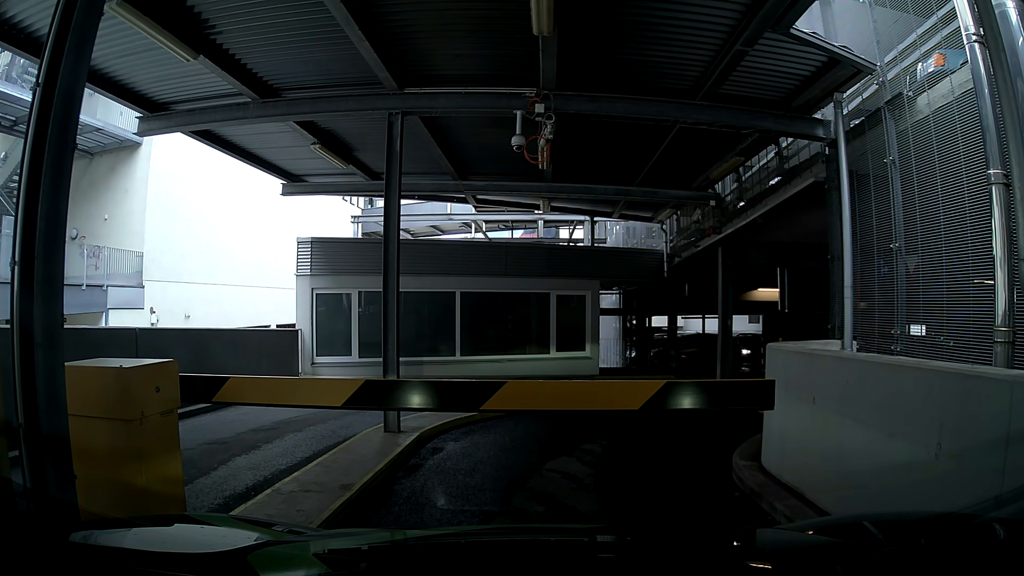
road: service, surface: asphalt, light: Day
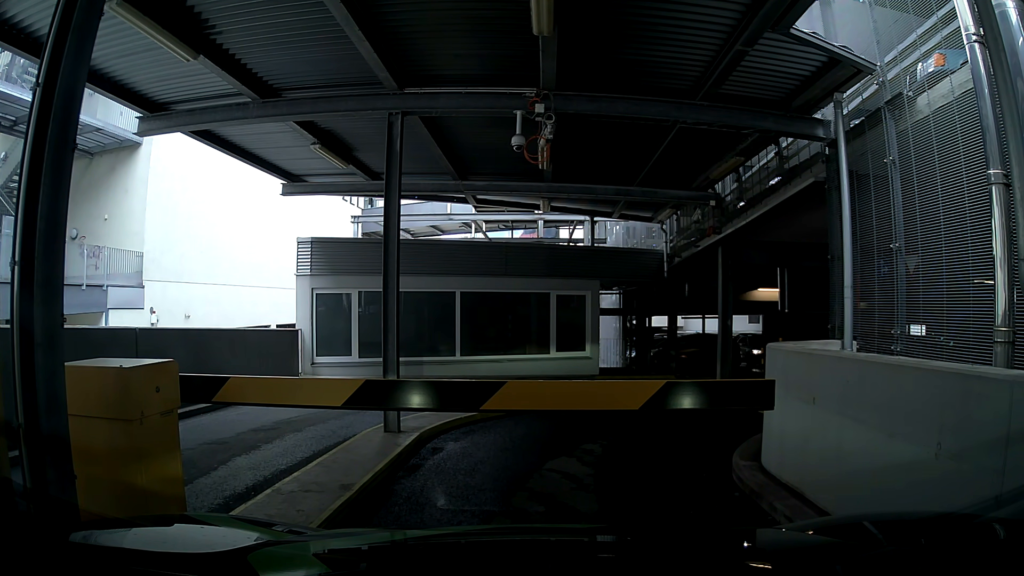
(0.0, 0.0) m; 0°
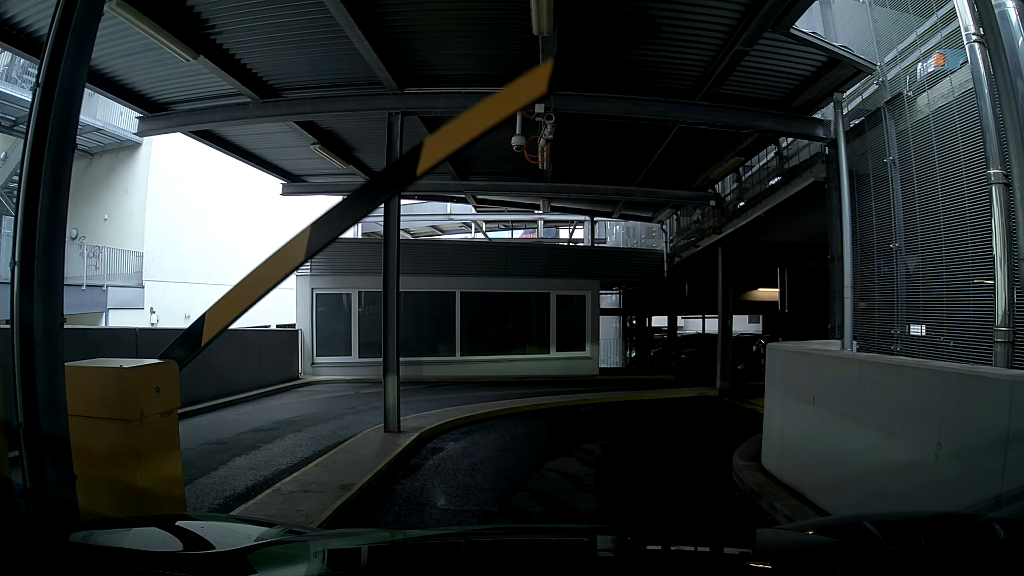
(0.0, 0.0) m; 0°
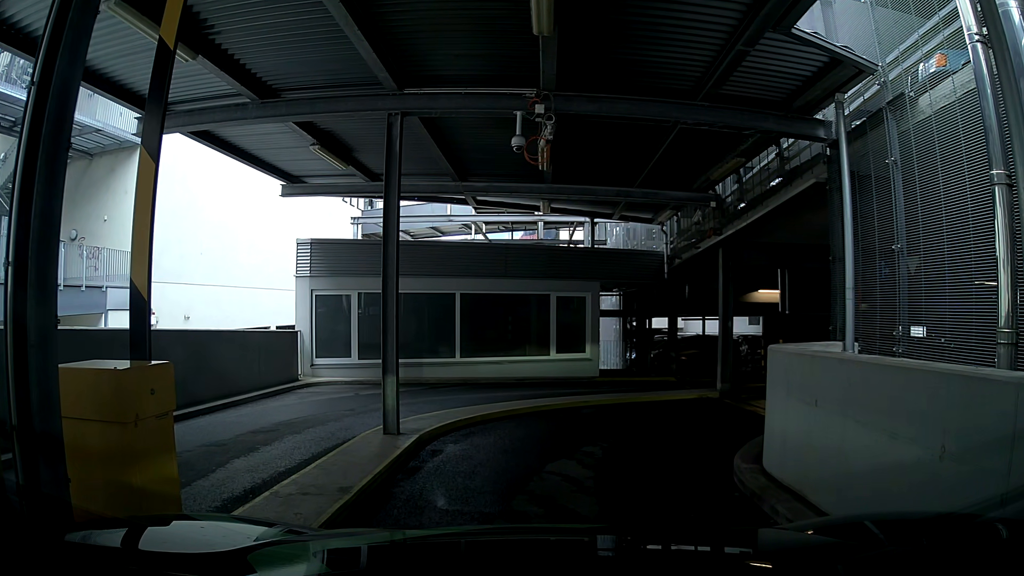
(0.0, 0.0) m; 0°
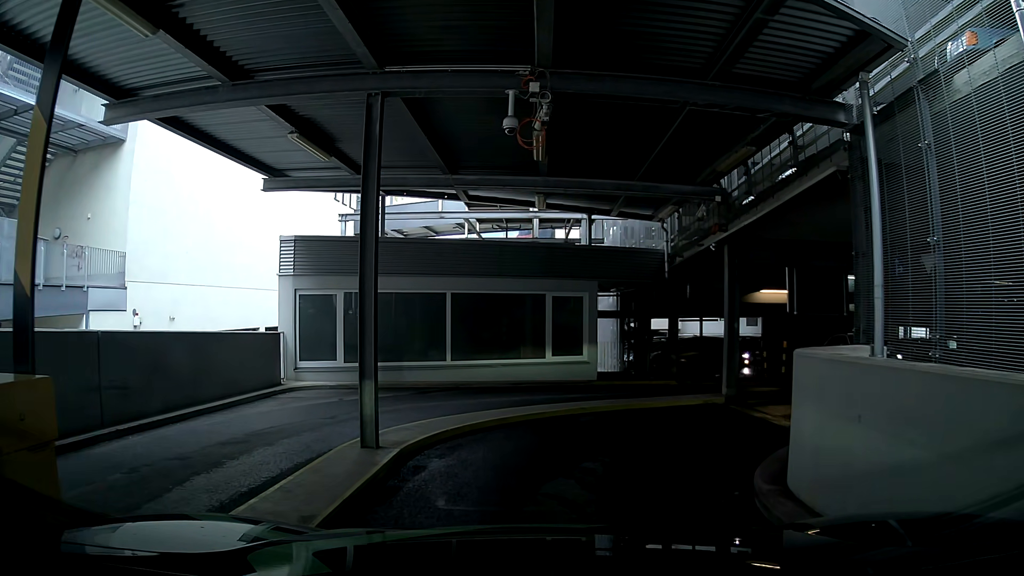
(0.0, +0.8) m; 0°
